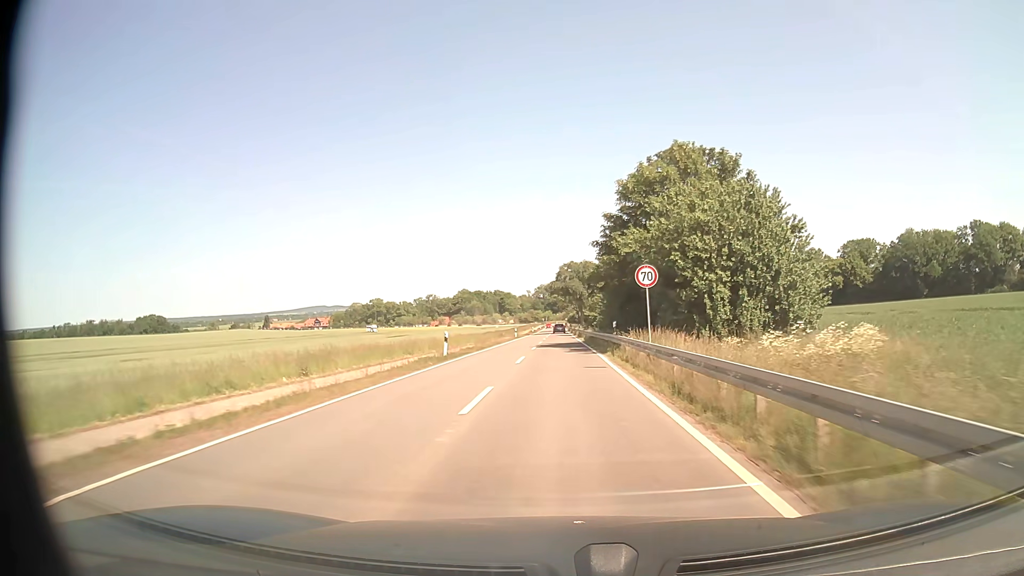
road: tertiary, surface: asphalt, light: Day
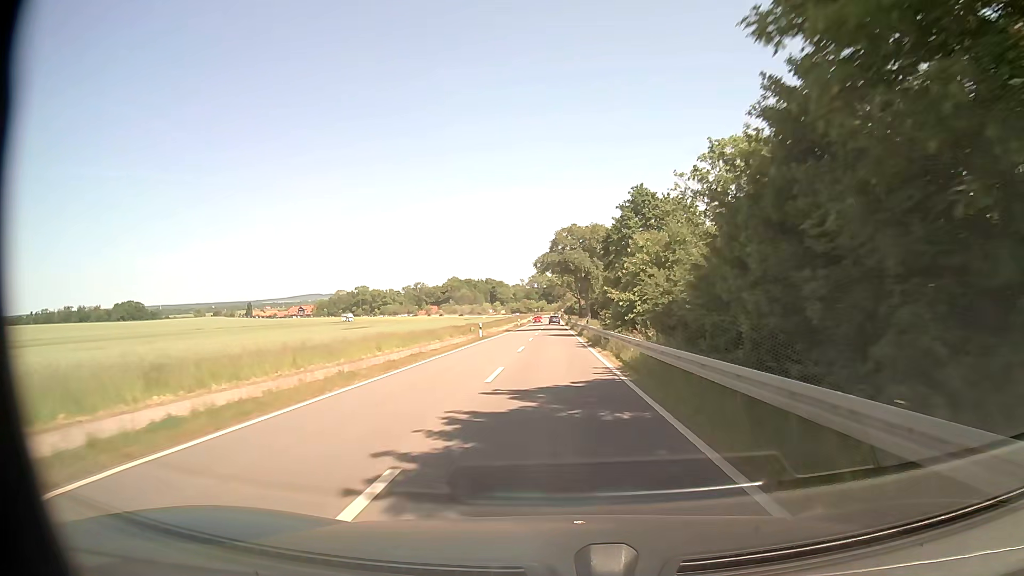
(0.0, +31.9) m; 0°
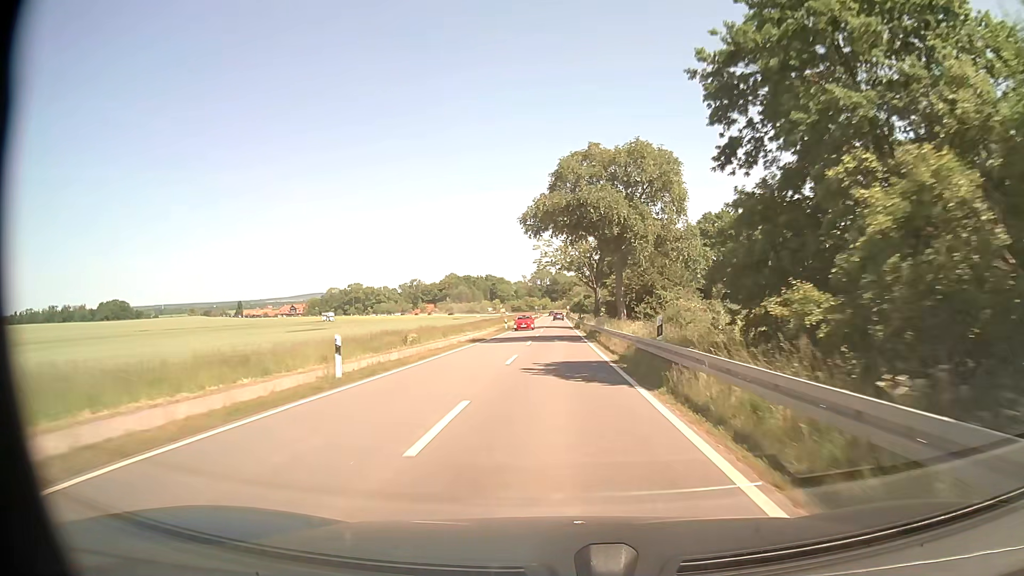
(0.0, +31.6) m; 0°
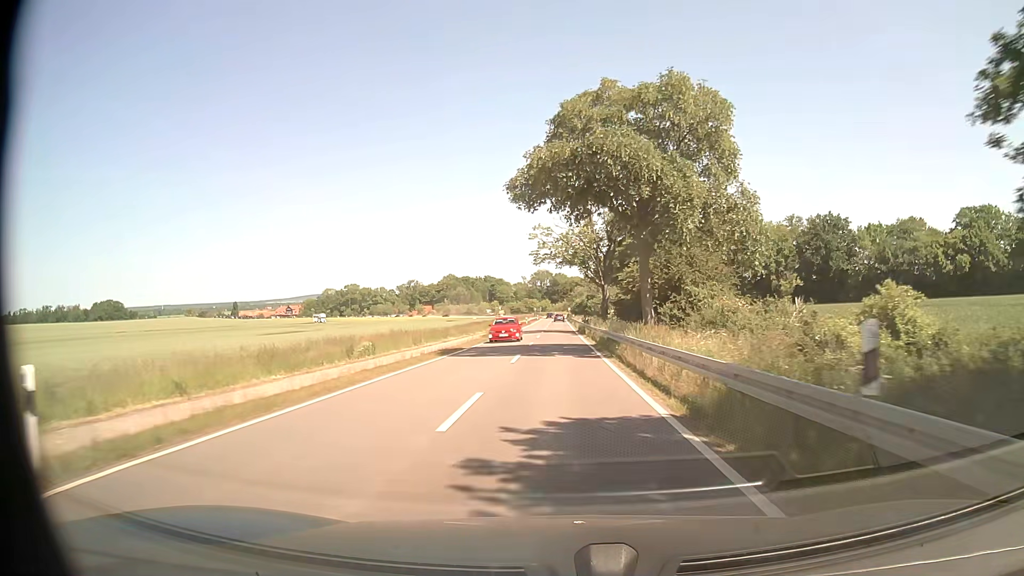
(0.0, +10.5) m; 0°
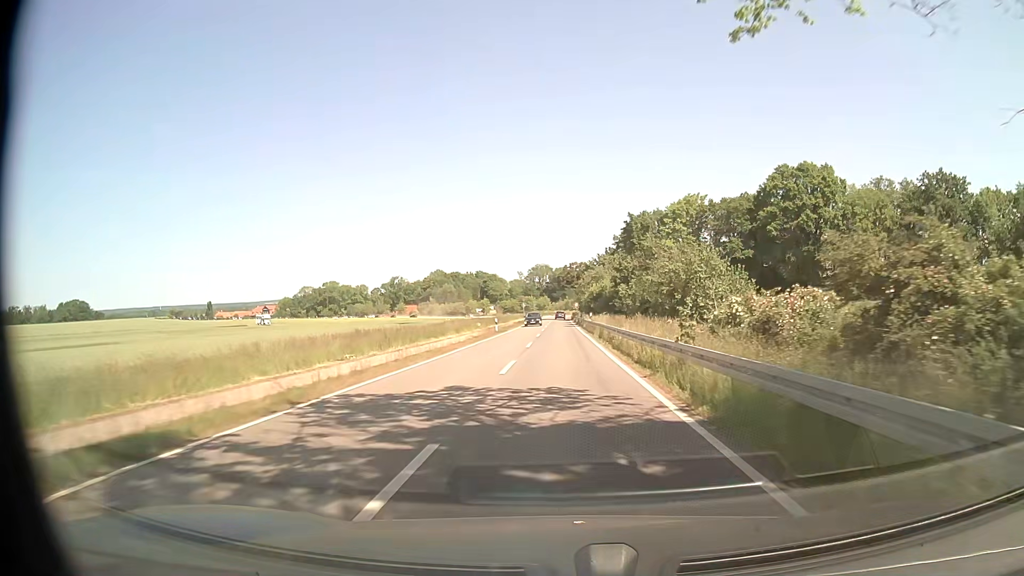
(+0.2, +53.3) m; 0°
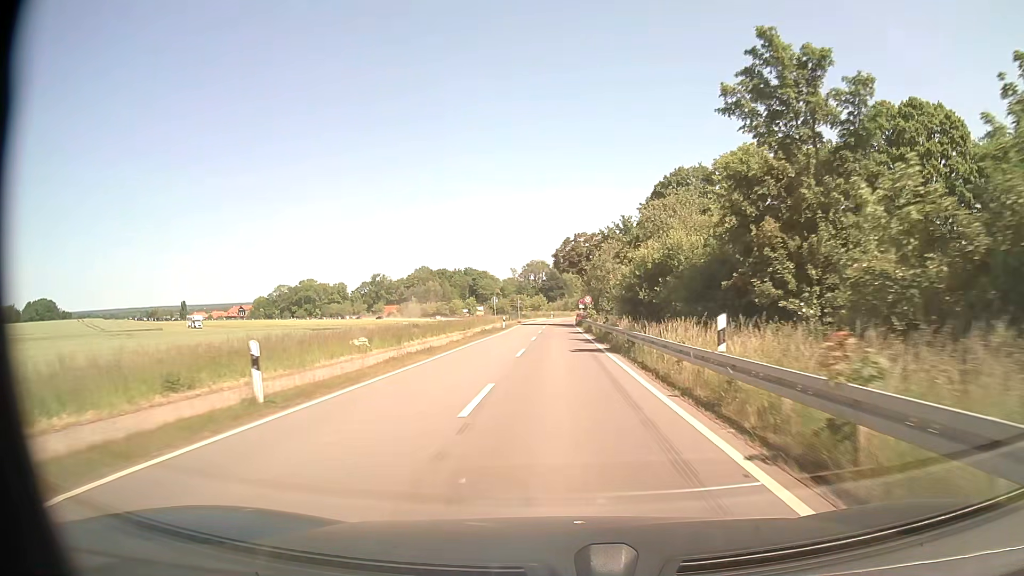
(+0.2, +42.3) m; 0°
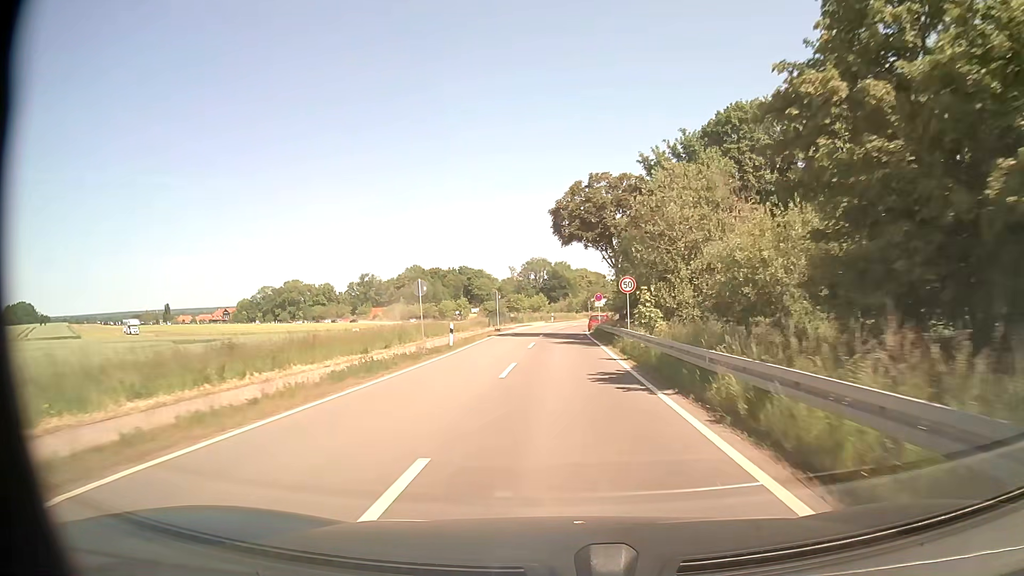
(0.0, +30.6) m; 0°
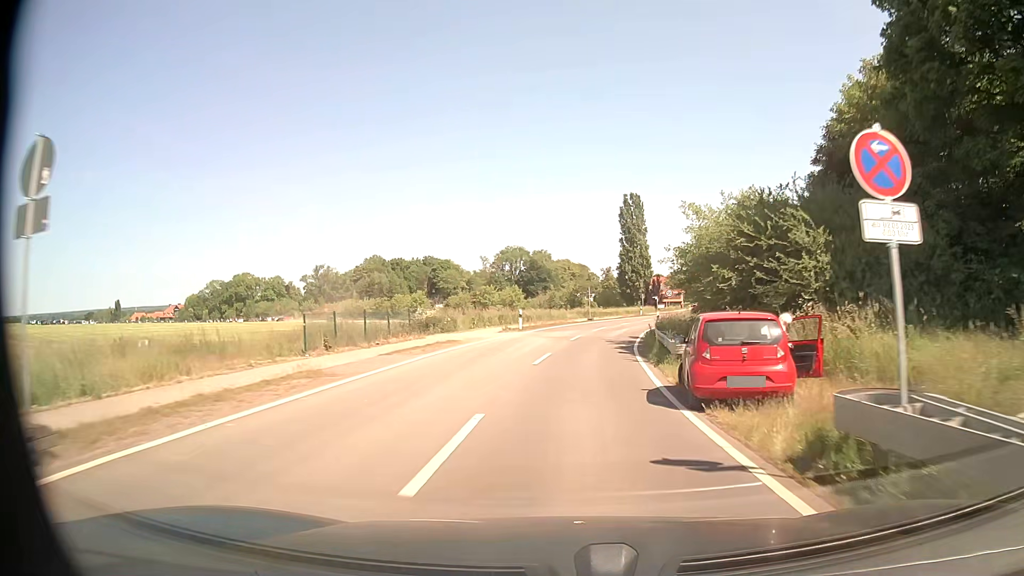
(-0.1, +45.0) m; +1°
(0, +10) (+1, +20) (+2, +30) (+4, +40) (+6, +50) (+8, +59) (+11, +69) (+14, +78) (+17, +88) (+20, +97) m
